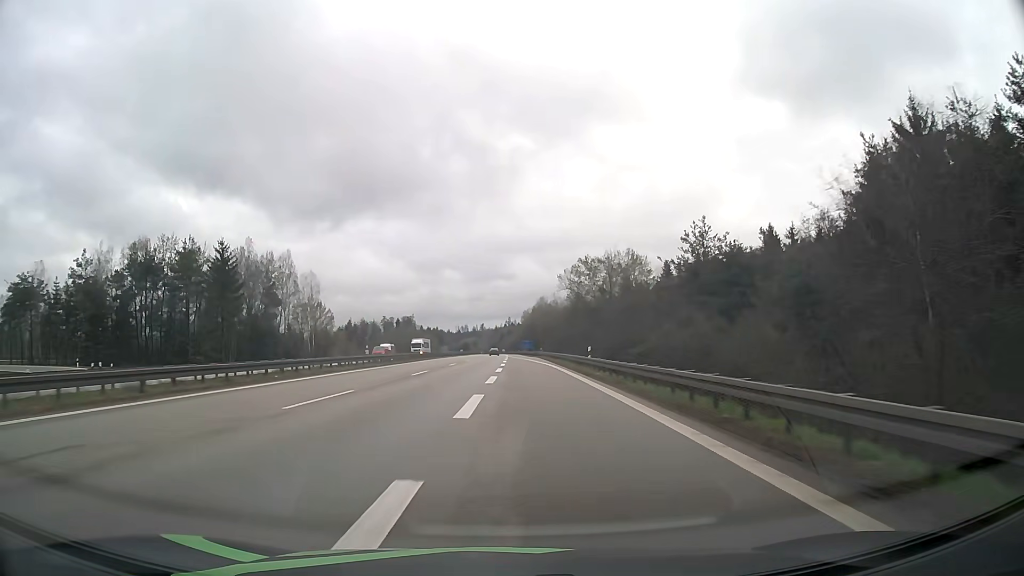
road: motorway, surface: asphalt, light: Day
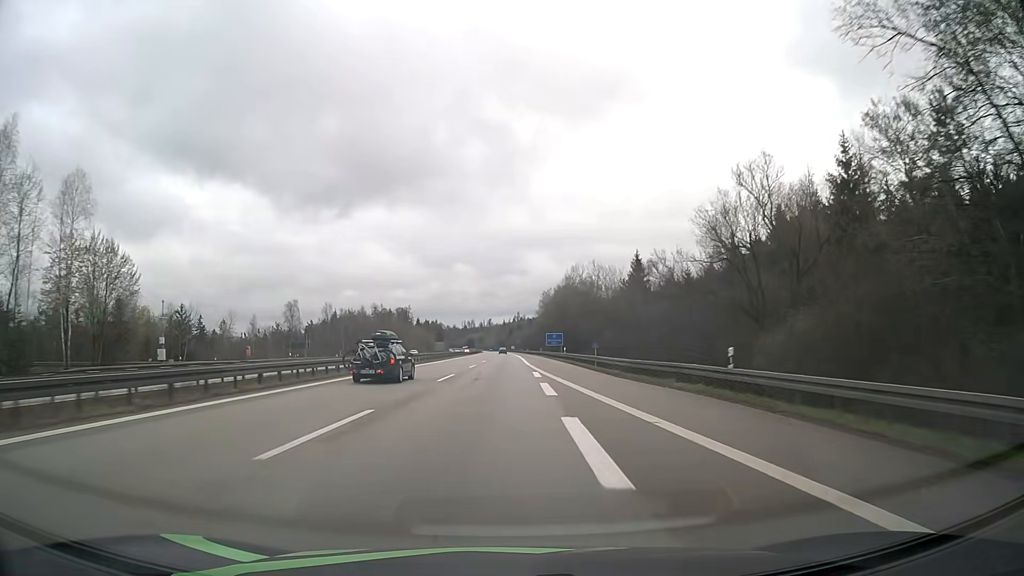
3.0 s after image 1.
(-1.1, +78.8) m; -1°
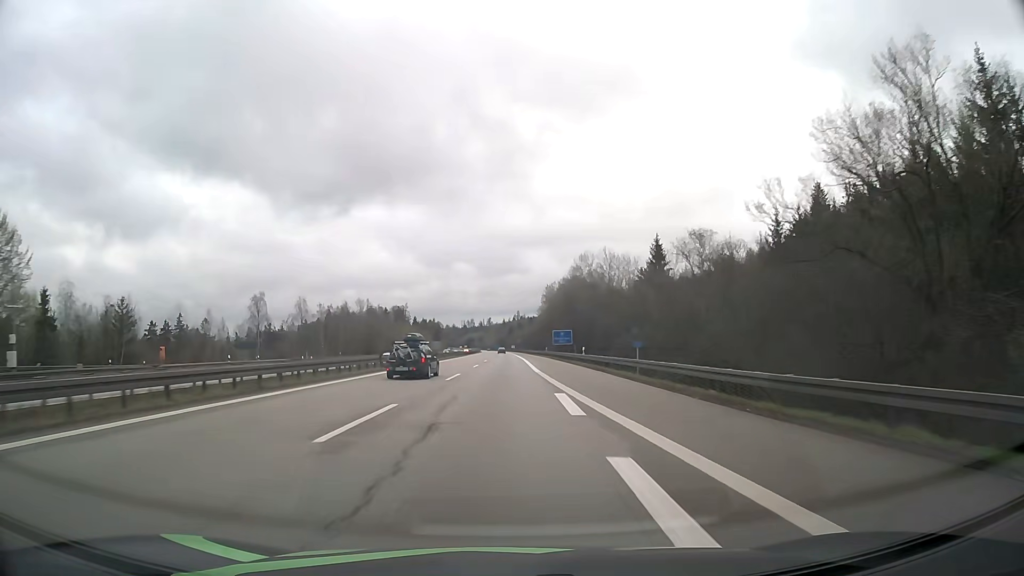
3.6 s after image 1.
(0.0, +16.8) m; 0°
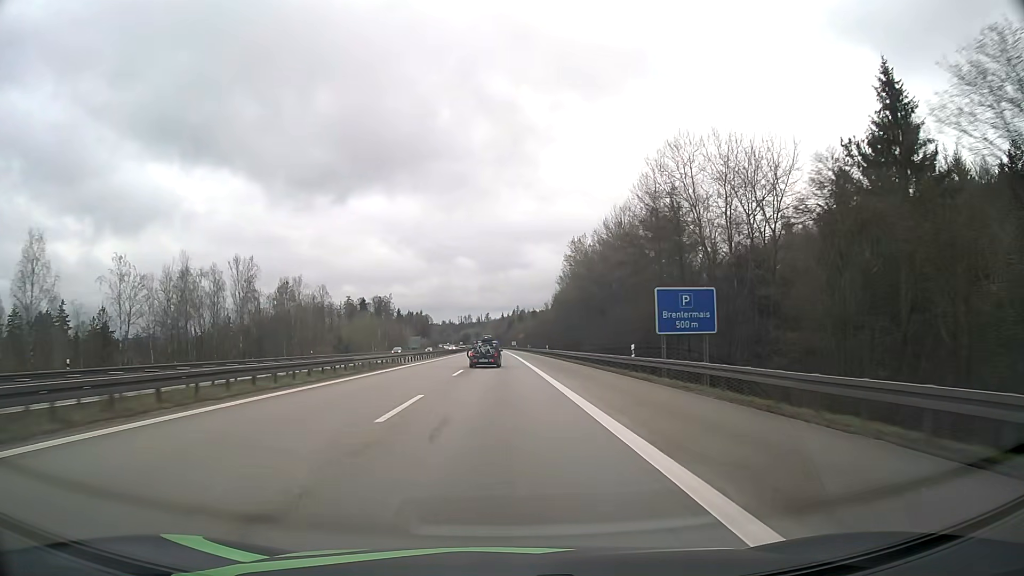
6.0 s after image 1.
(+0.2, +69.6) m; 0°
(0, +10) (0, +20) (0, +30) (0, +40) (0, +50) (0, +60) (0, +70) (0, +80) (-1, +90) (-1, +100) m
